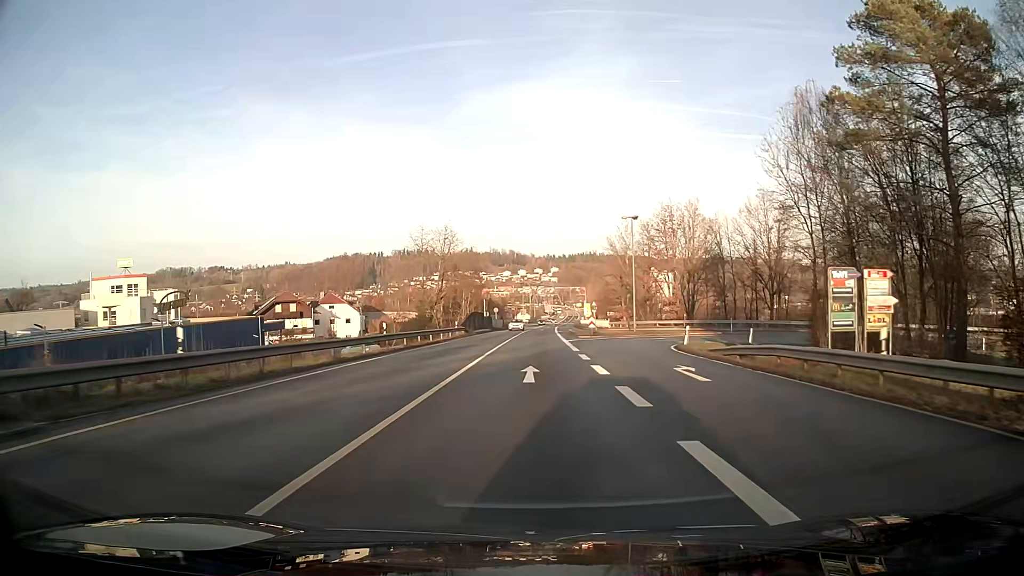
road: primary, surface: asphalt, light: Day
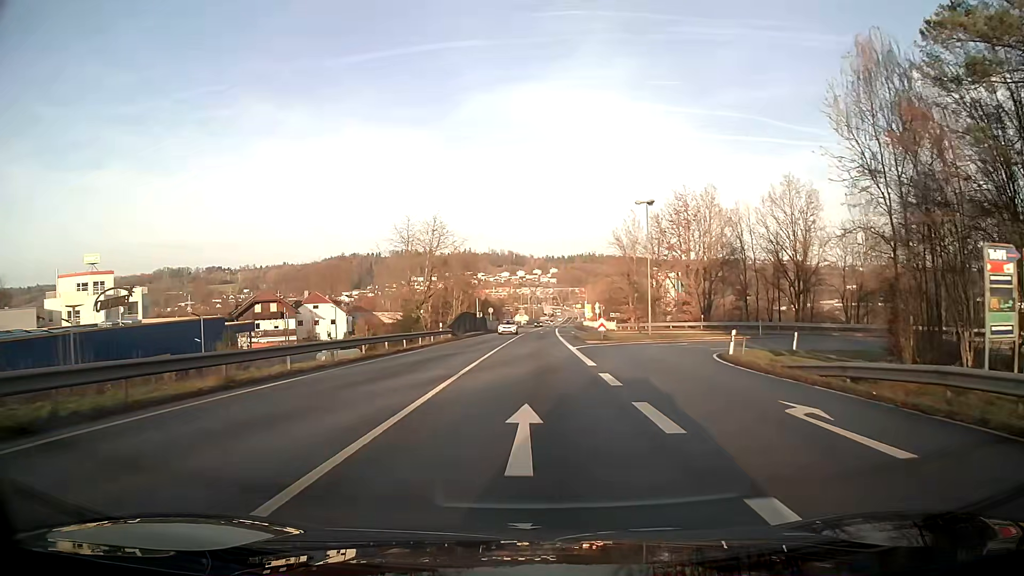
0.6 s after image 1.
(0.0, +8.3) m; 0°
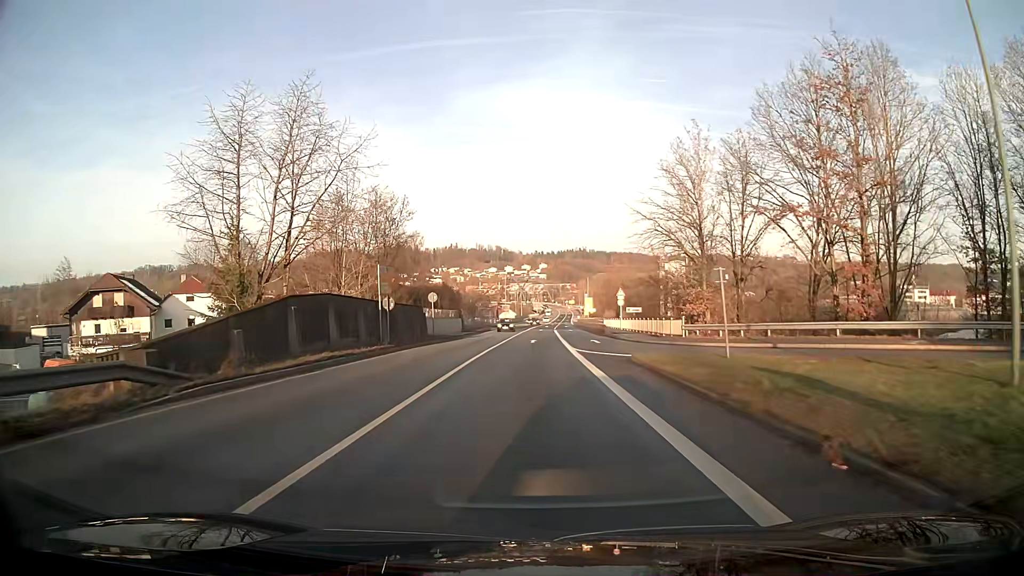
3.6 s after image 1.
(+0.3, +40.6) m; +1°
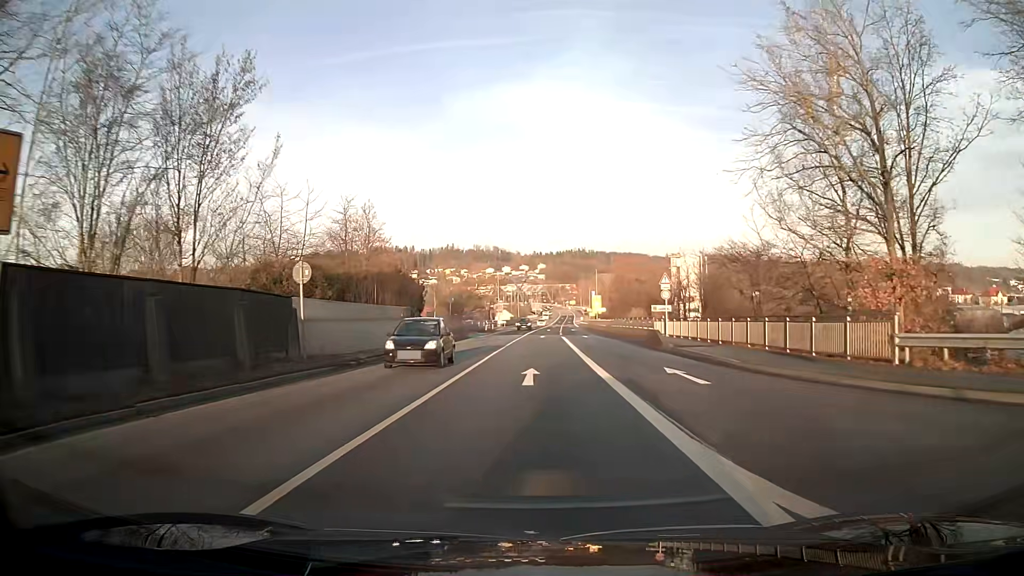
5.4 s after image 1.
(0.0, +24.0) m; 0°
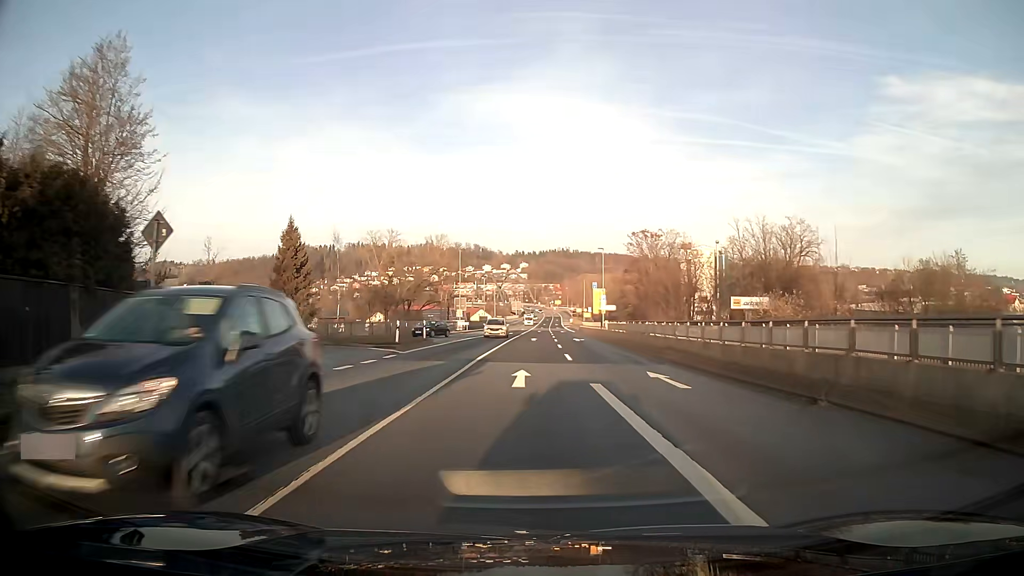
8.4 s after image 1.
(+0.5, +39.5) m; +1°
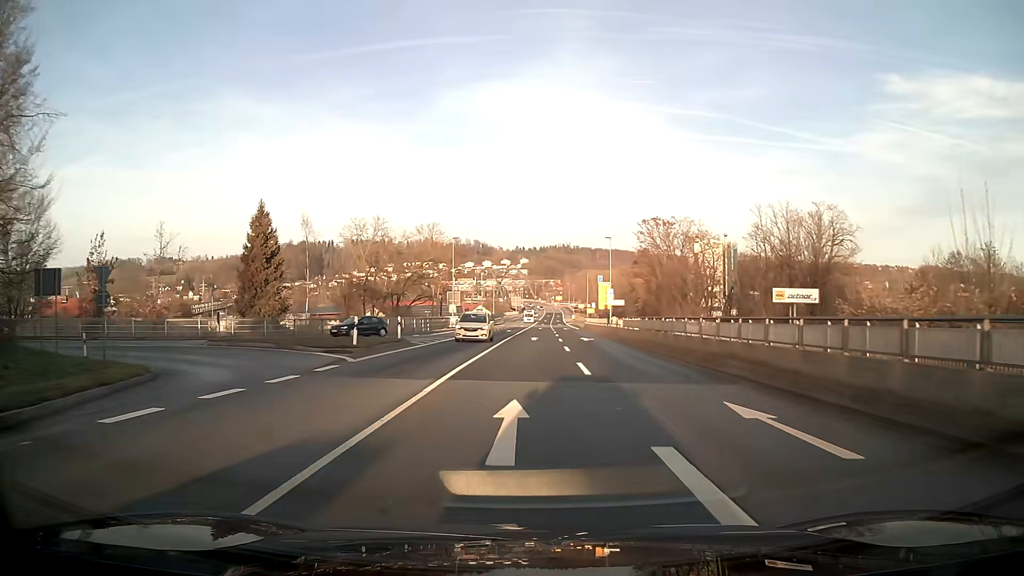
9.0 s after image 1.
(0.0, +7.8) m; 0°
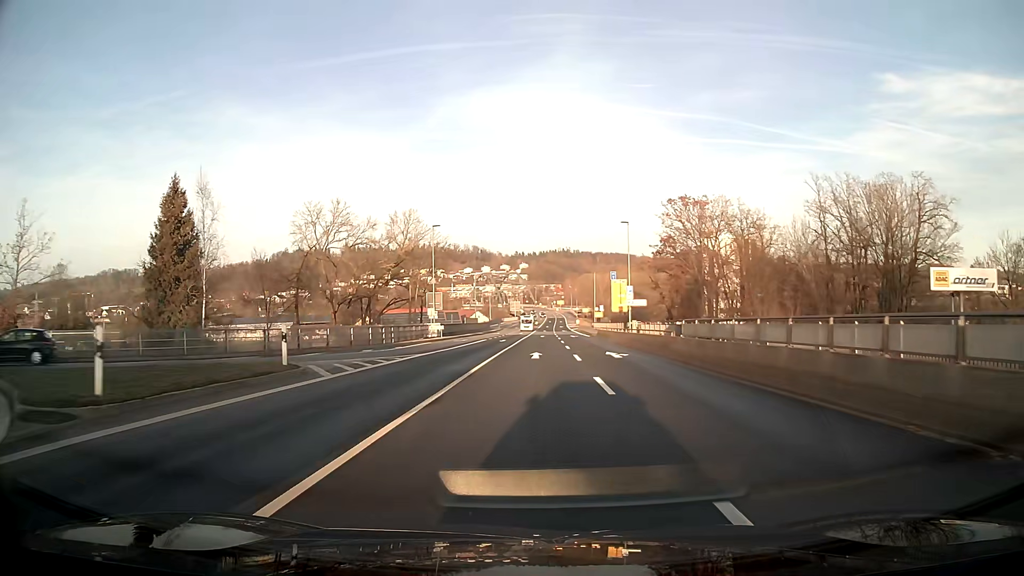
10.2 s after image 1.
(0.0, +15.6) m; 0°
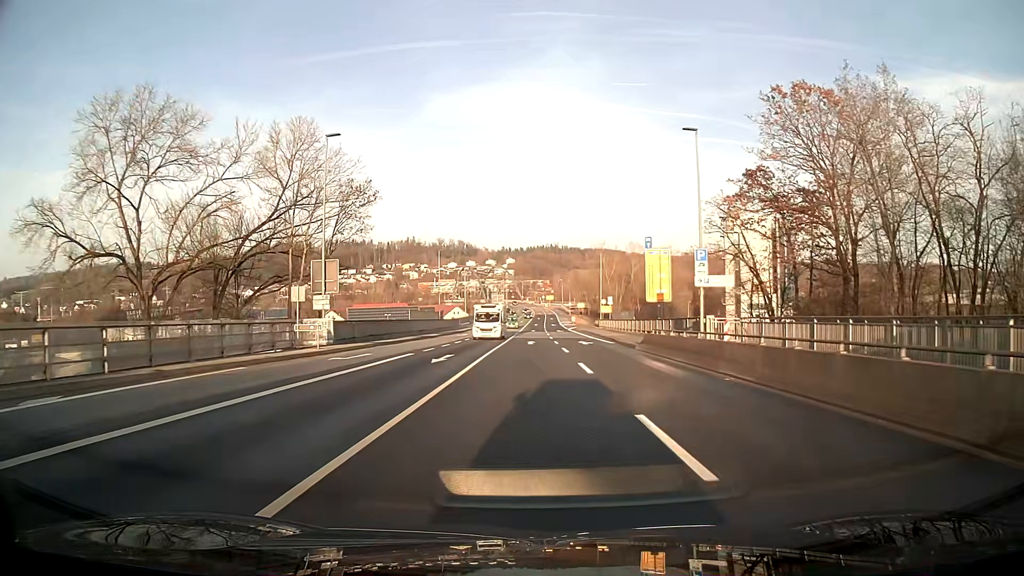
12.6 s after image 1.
(+0.2, +31.1) m; +1°
(0, +10) (0, +20) (+1, +30) (+2, +40) (+2, +50) (+3, +60) (+3, +70) (+3, +80) (+3, +90) (+3, +100) m
